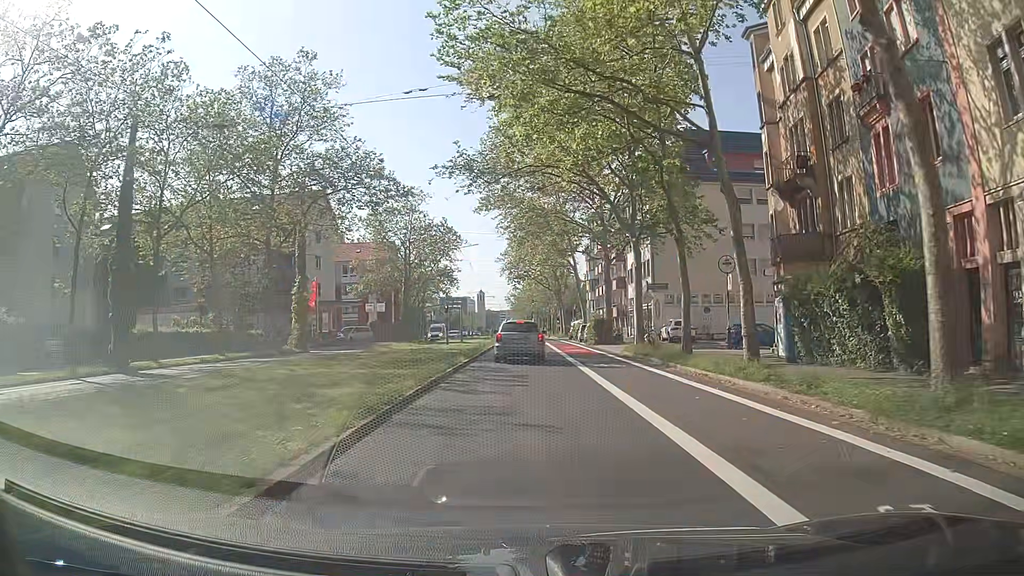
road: secondary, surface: asphalt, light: Day
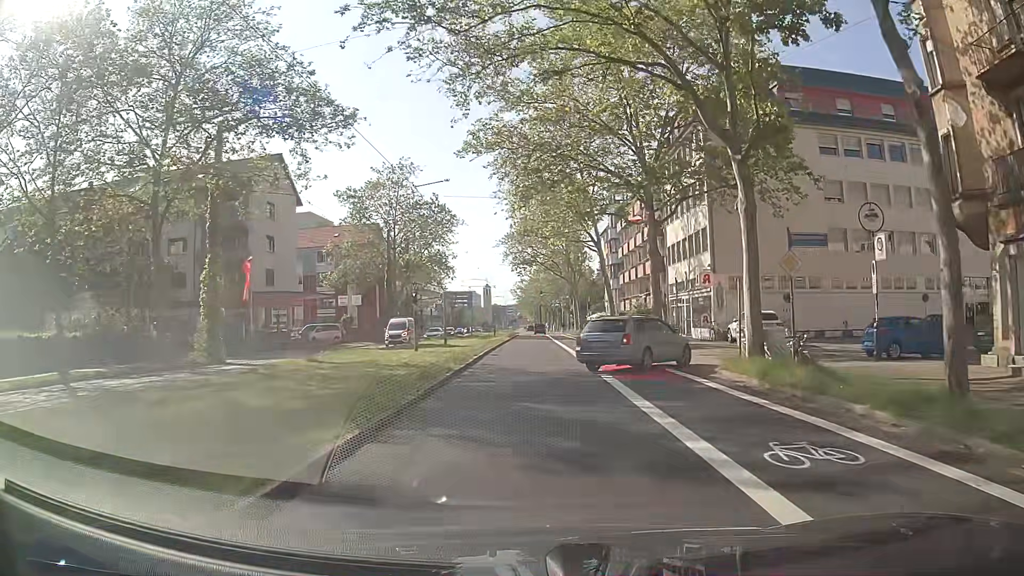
(+0.1, +15.7) m; -1°
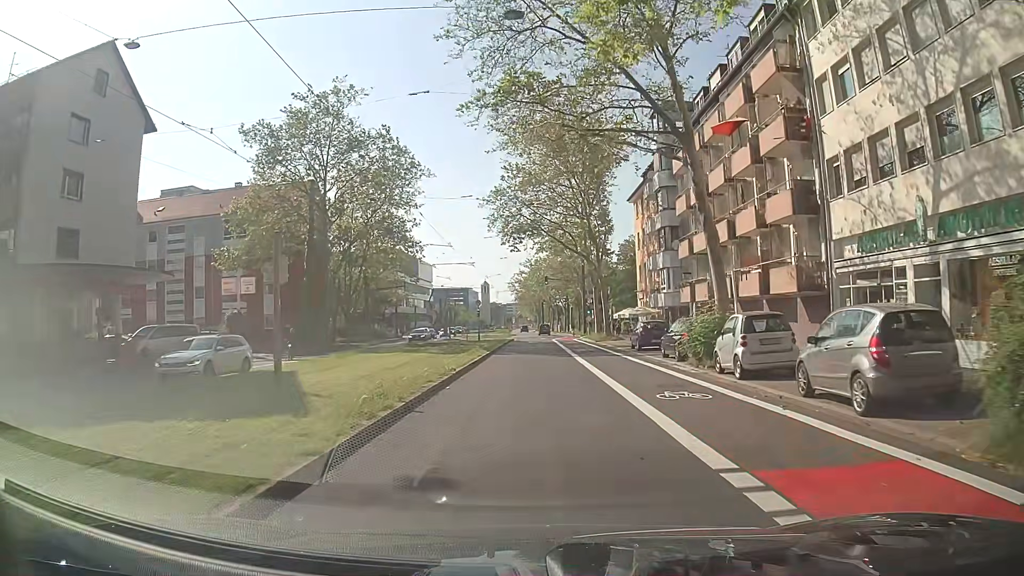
(+0.5, +28.1) m; +1°
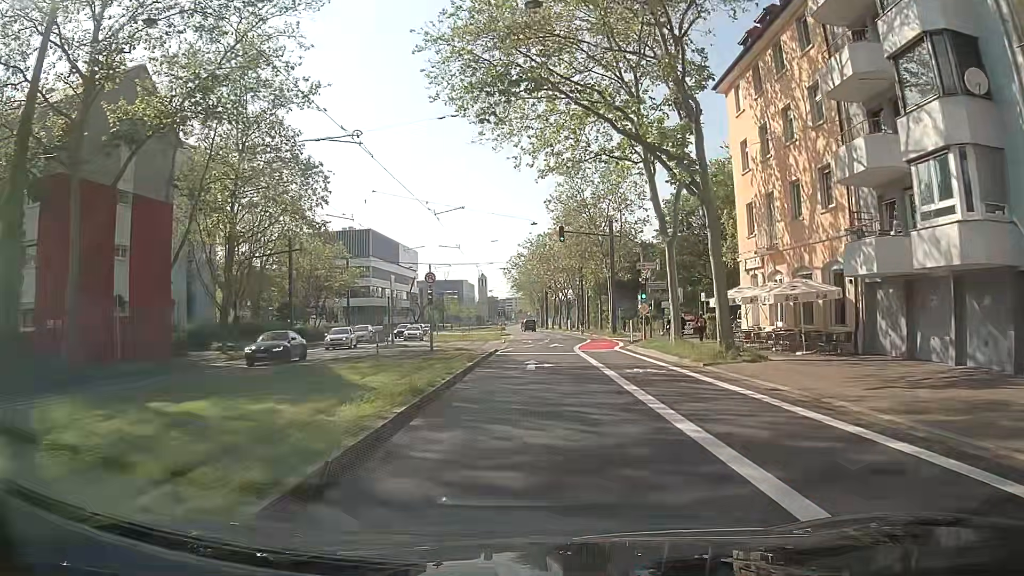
(-0.4, +32.1) m; 0°
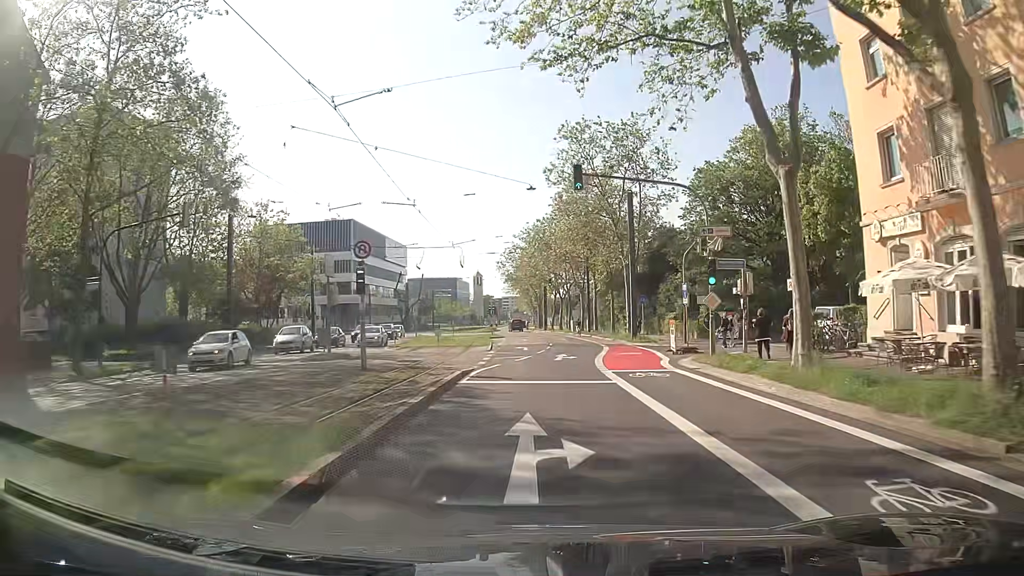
(-0.1, +13.6) m; 0°
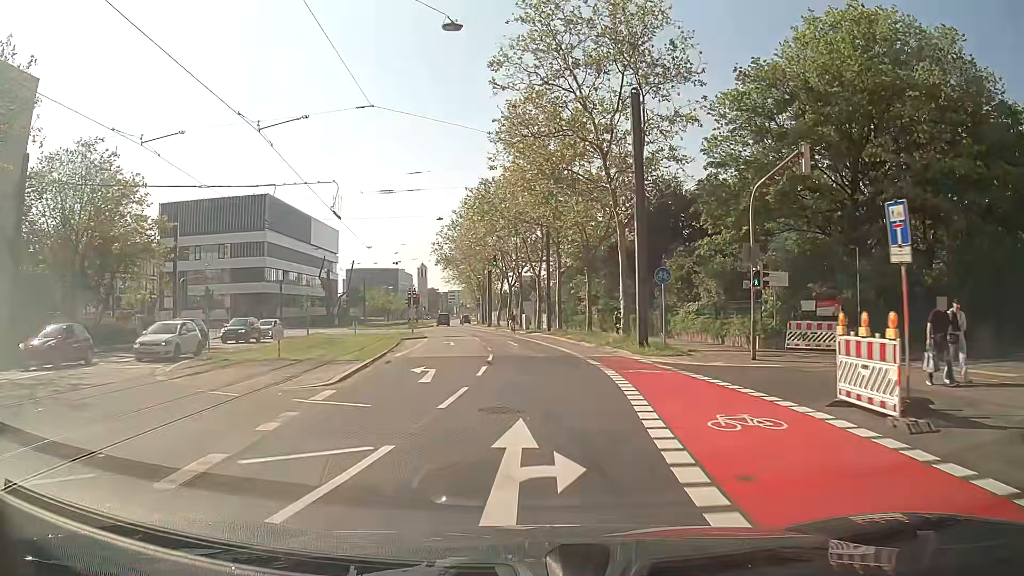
(+0.6, +21.0) m; +5°
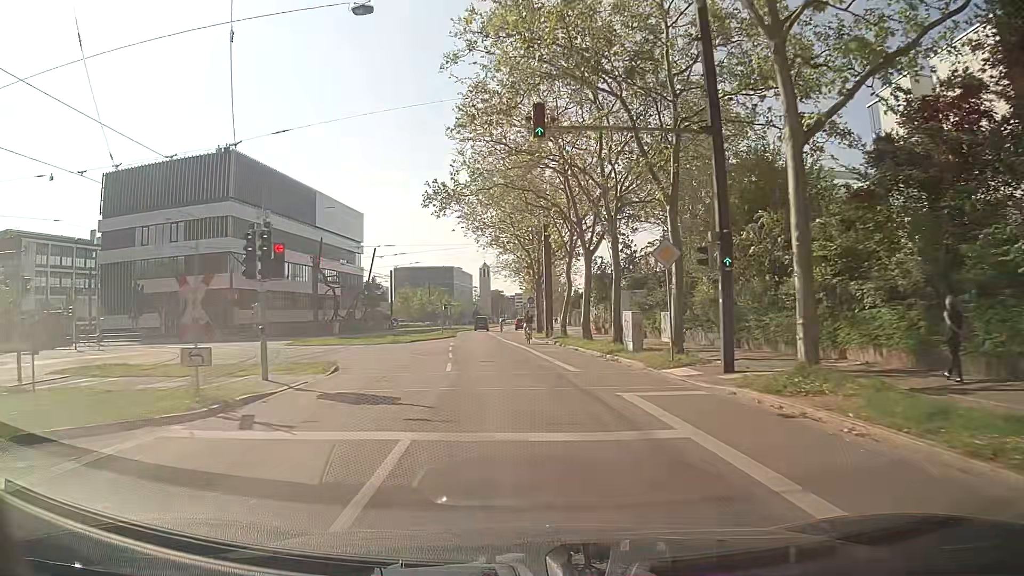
(-1.9, +37.2) m; -6°
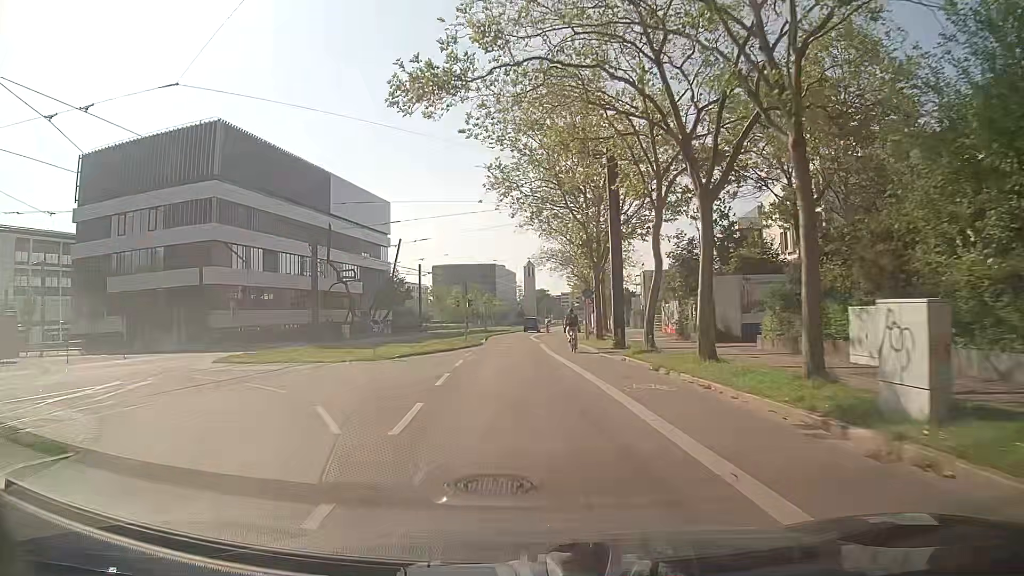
(-0.6, +15.4) m; -4°
